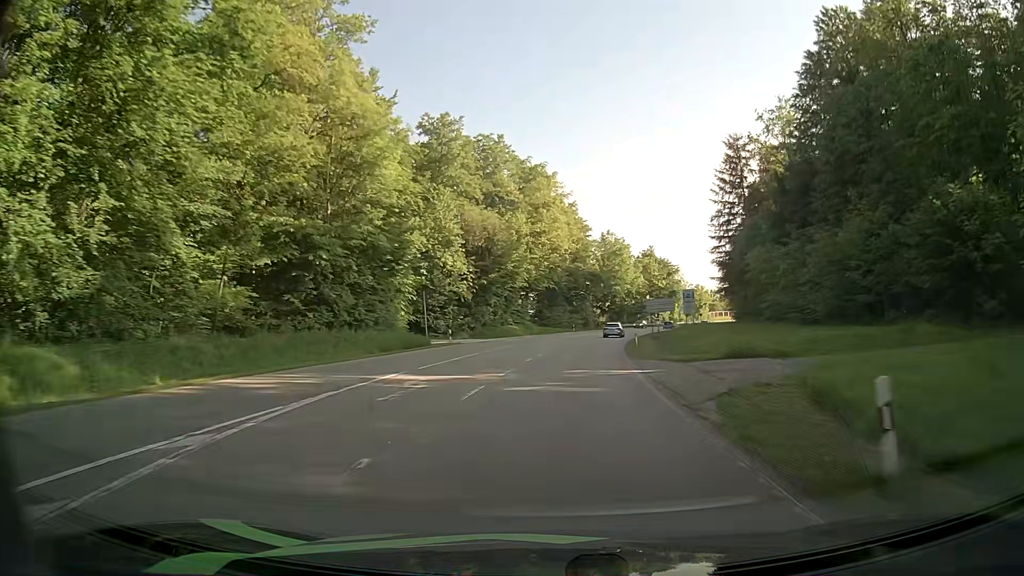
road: secondary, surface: asphalt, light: Day
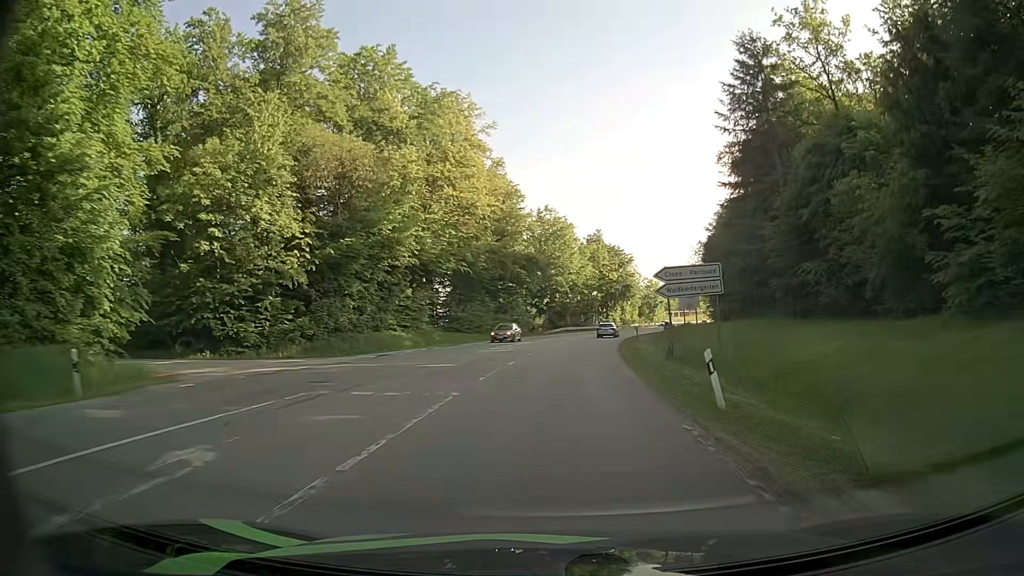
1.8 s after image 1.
(+1.7, +33.5) m; +5°
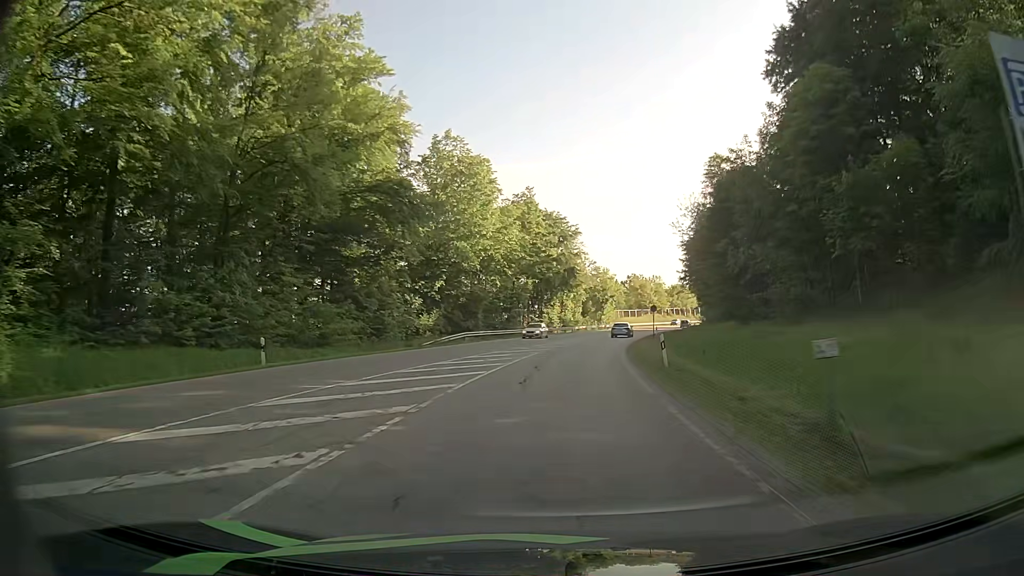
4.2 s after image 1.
(+2.4, +43.1) m; +6°
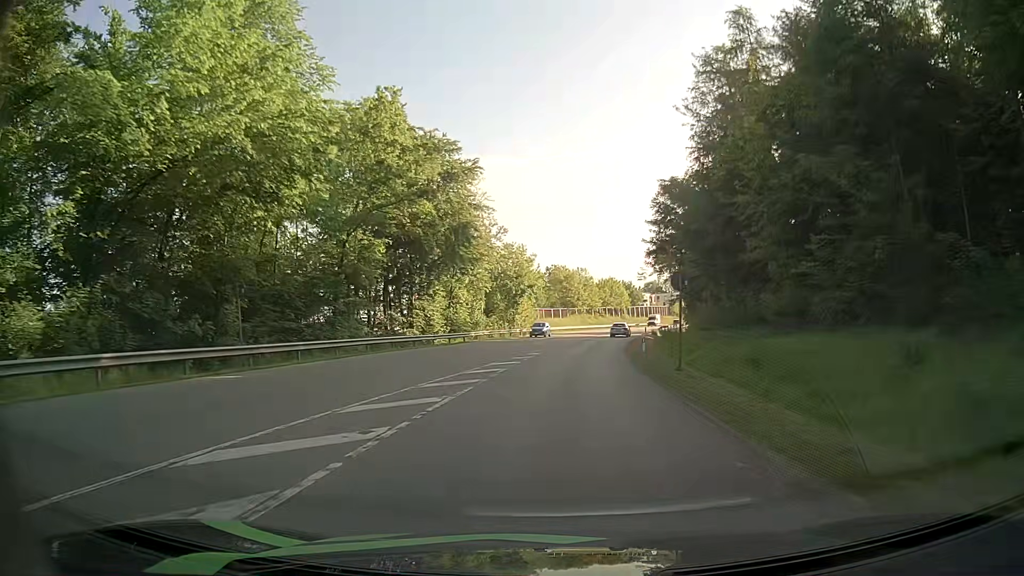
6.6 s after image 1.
(+2.9, +40.2) m; +8°
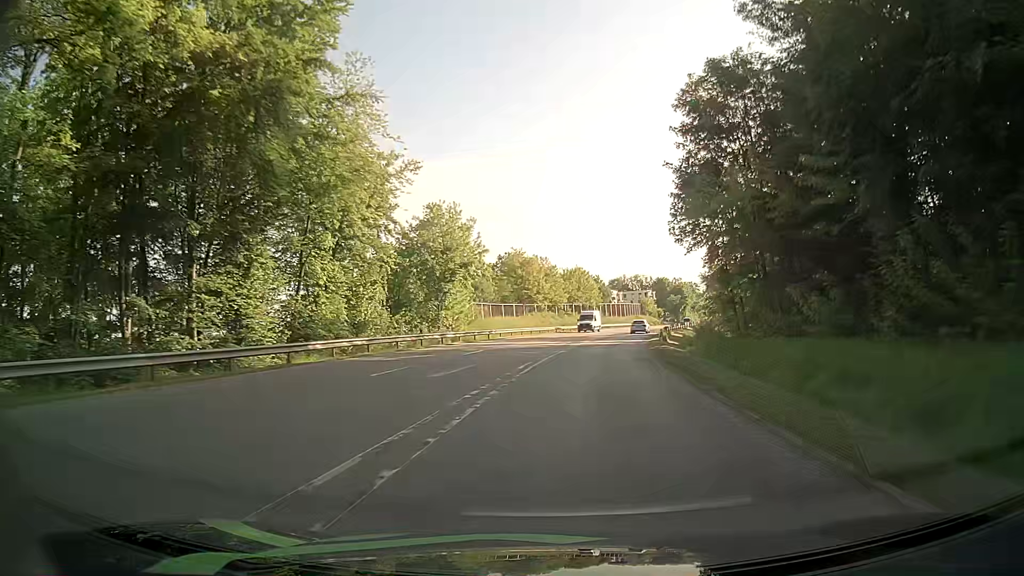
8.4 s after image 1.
(+0.9, +29.7) m; +3°
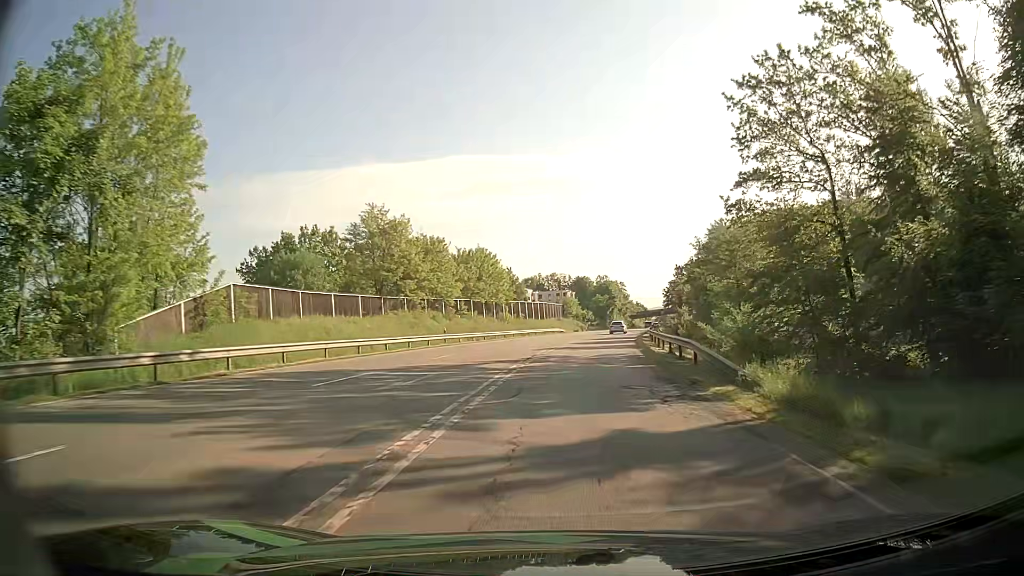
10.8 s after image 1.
(+2.8, +38.4) m; +8°
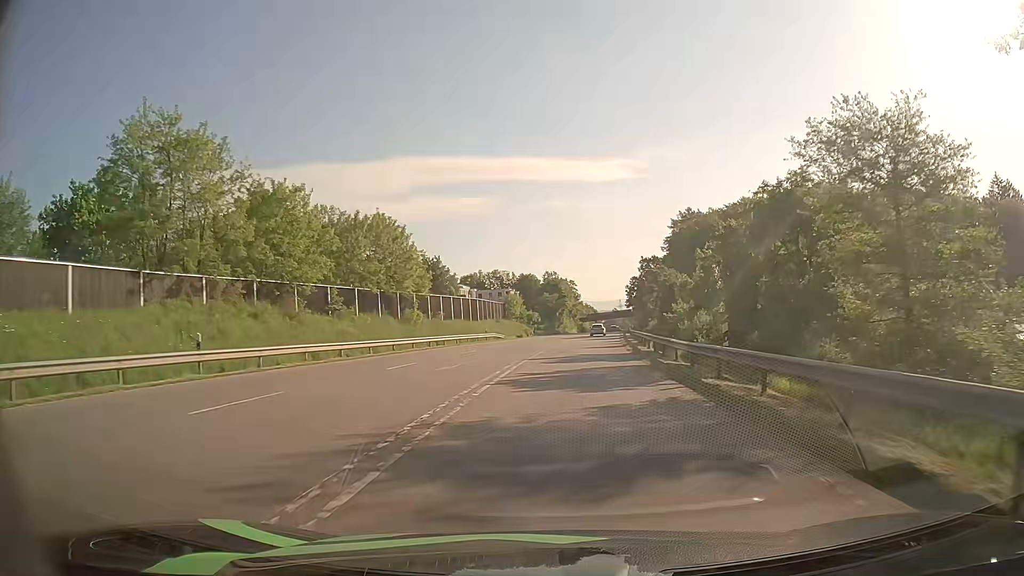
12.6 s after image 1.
(+1.1, +28.5) m; +5°
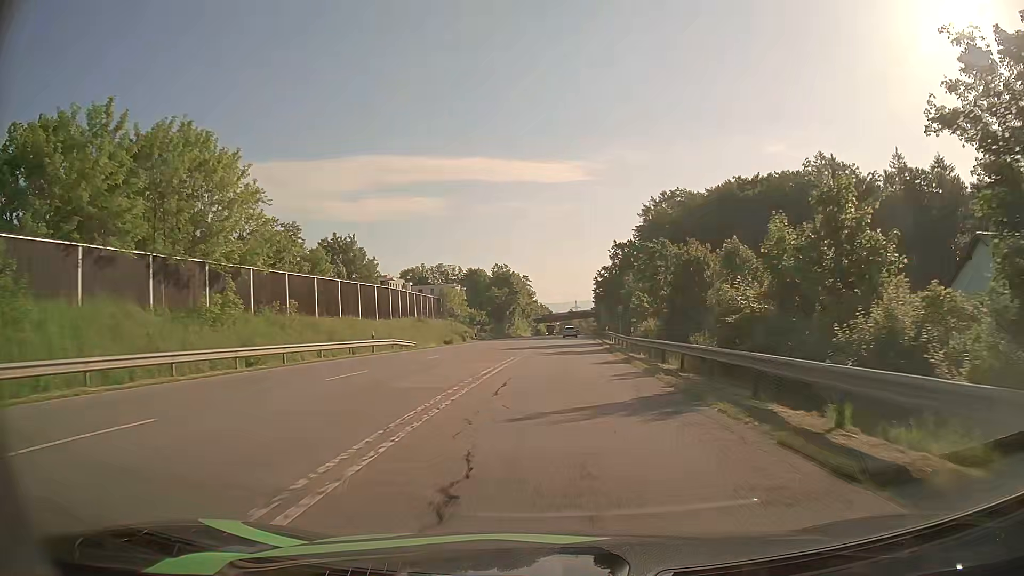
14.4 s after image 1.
(+0.9, +28.5) m; +4°
(0, +10) (0, +20) (+1, +30) (+1, +40) (+1, +50) (+2, +60) (+2, +70) (+2, +80) (+3, +90) (+3, +100) m
